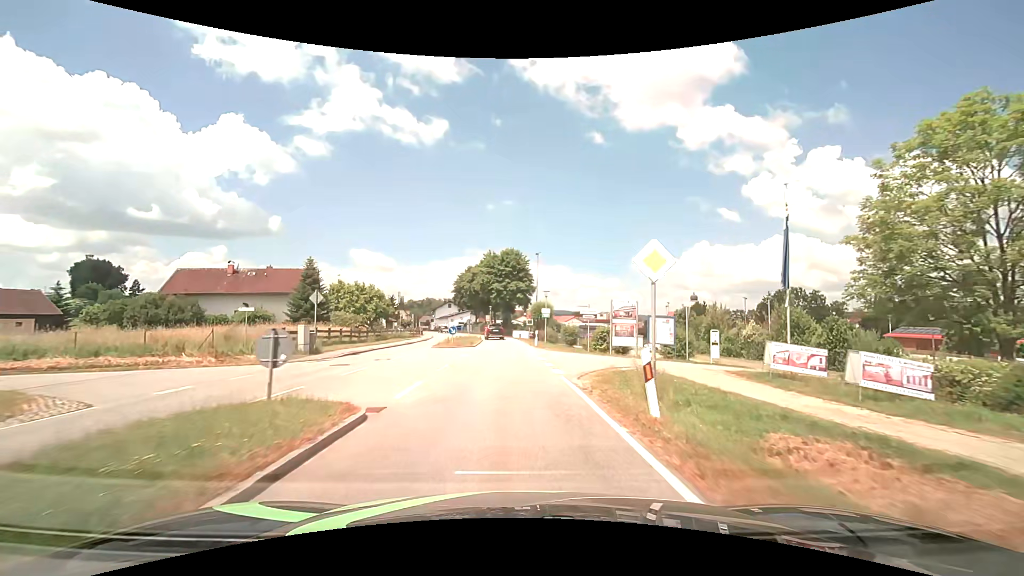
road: secondary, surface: asphalt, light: Day
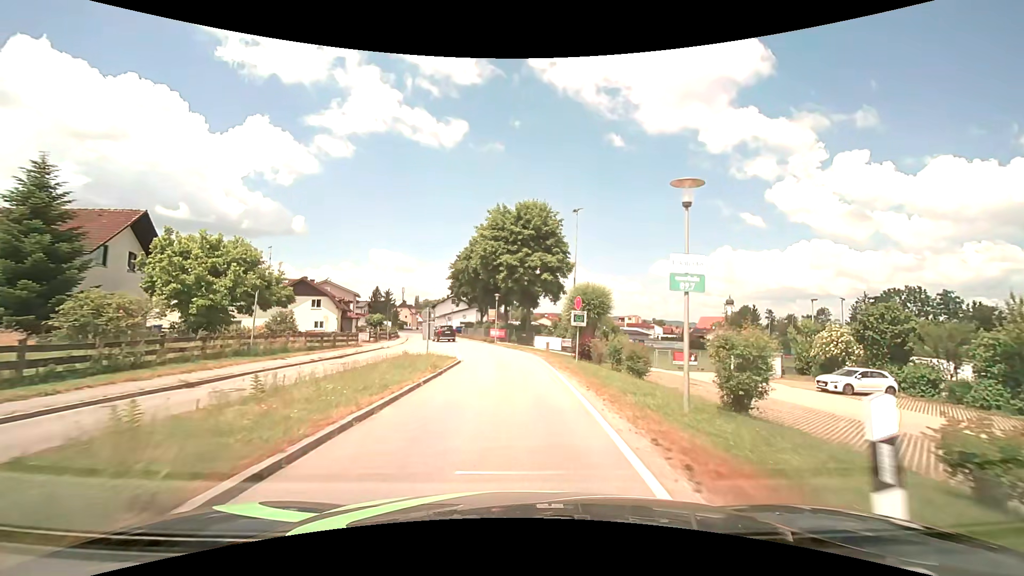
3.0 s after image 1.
(-0.5, +32.0) m; -3°
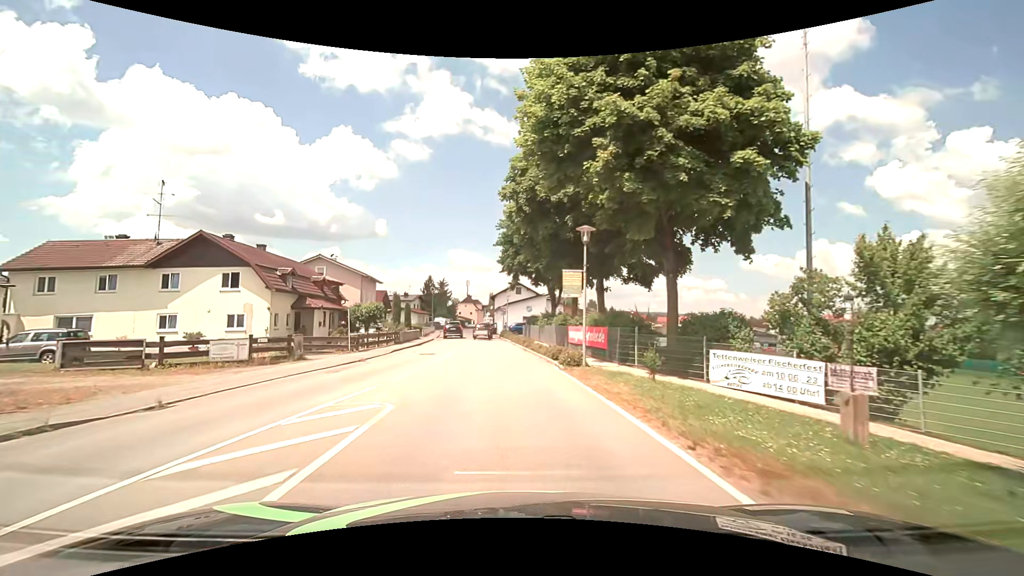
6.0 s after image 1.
(-1.2, +30.3) m; -8°
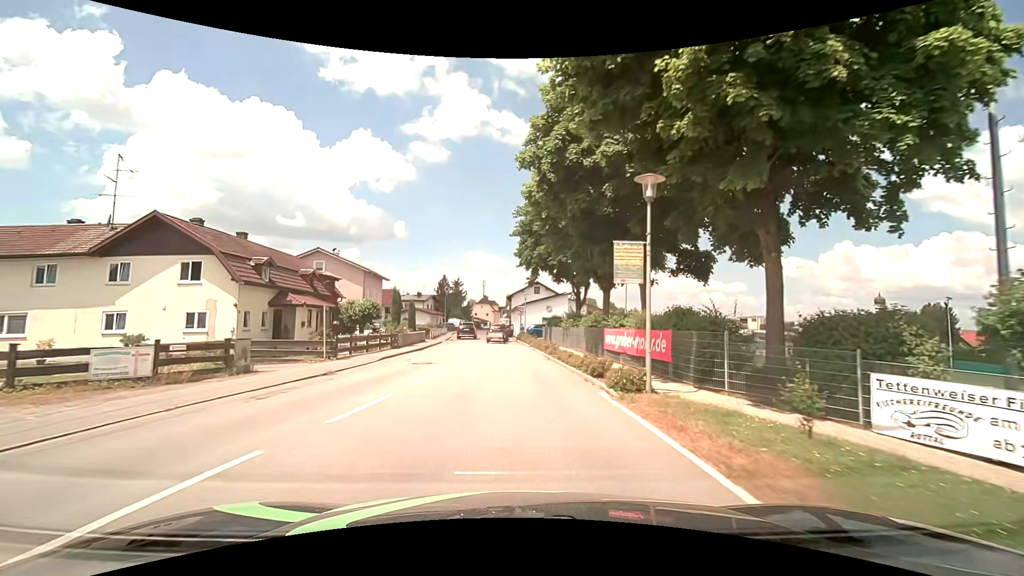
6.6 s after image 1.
(-0.1, +5.7) m; -2°
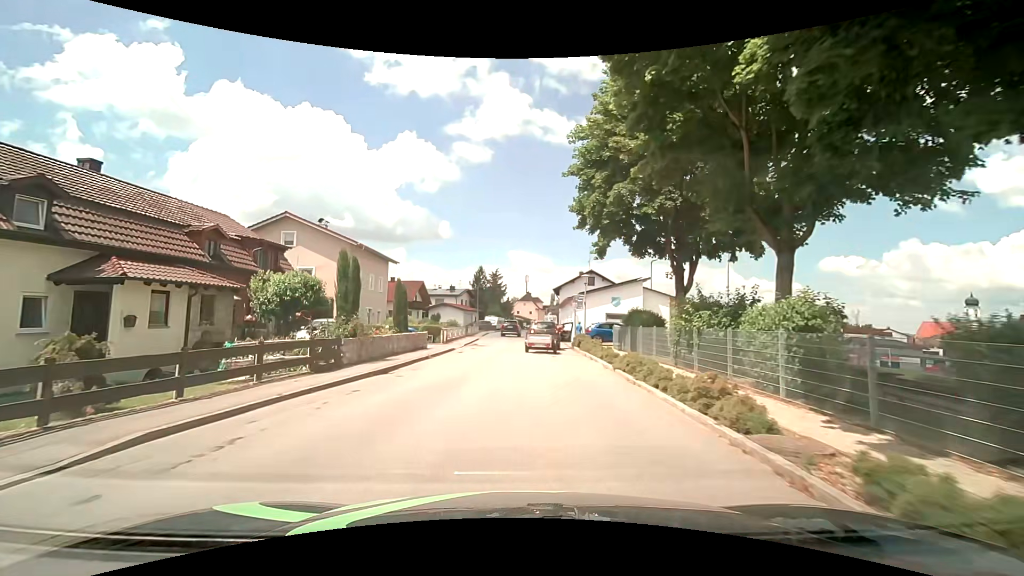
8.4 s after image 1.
(-0.5, +15.9) m; -5°
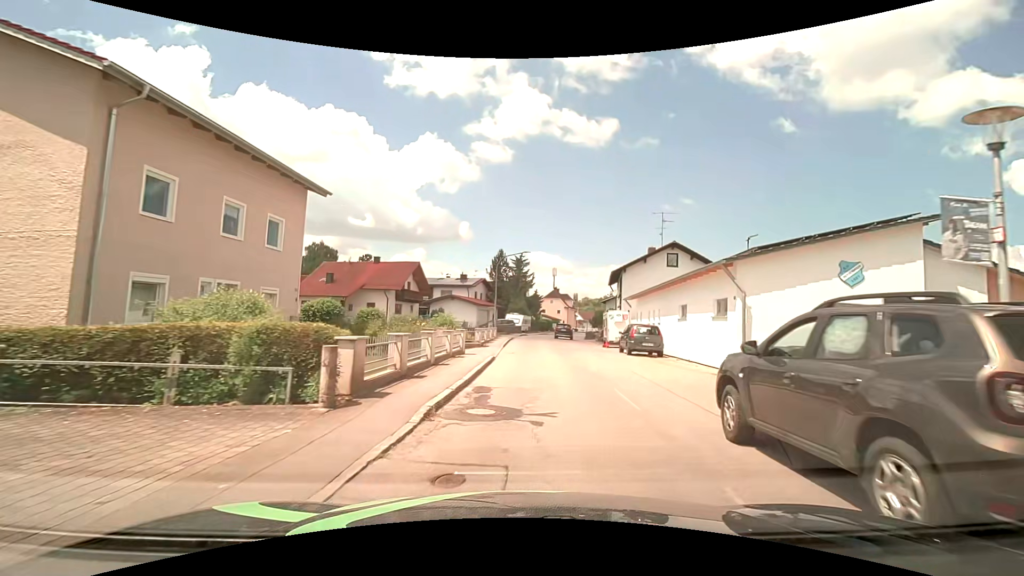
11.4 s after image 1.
(-1.7, +24.1) m; -2°
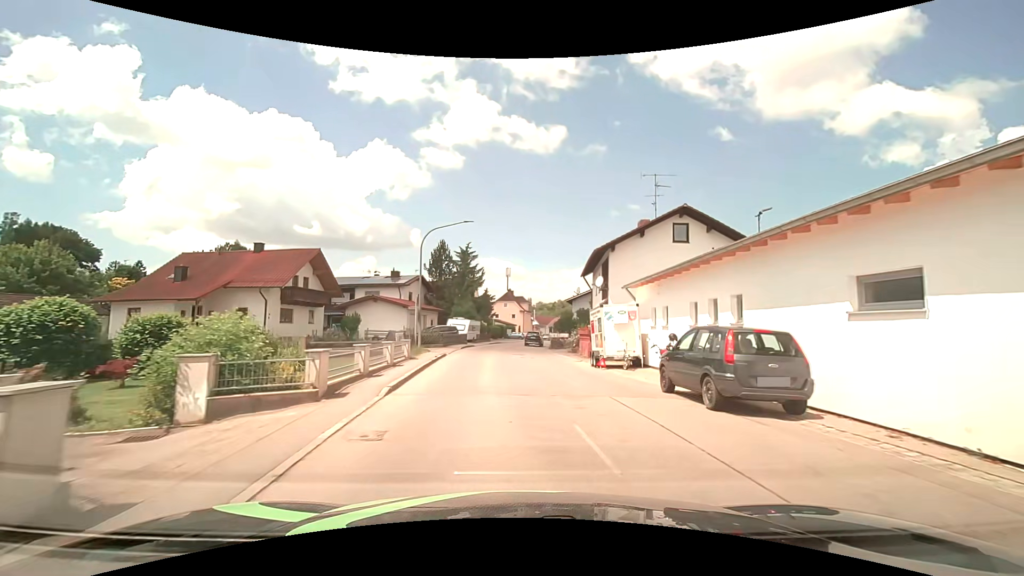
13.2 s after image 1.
(+0.8, +15.2) m; +6°
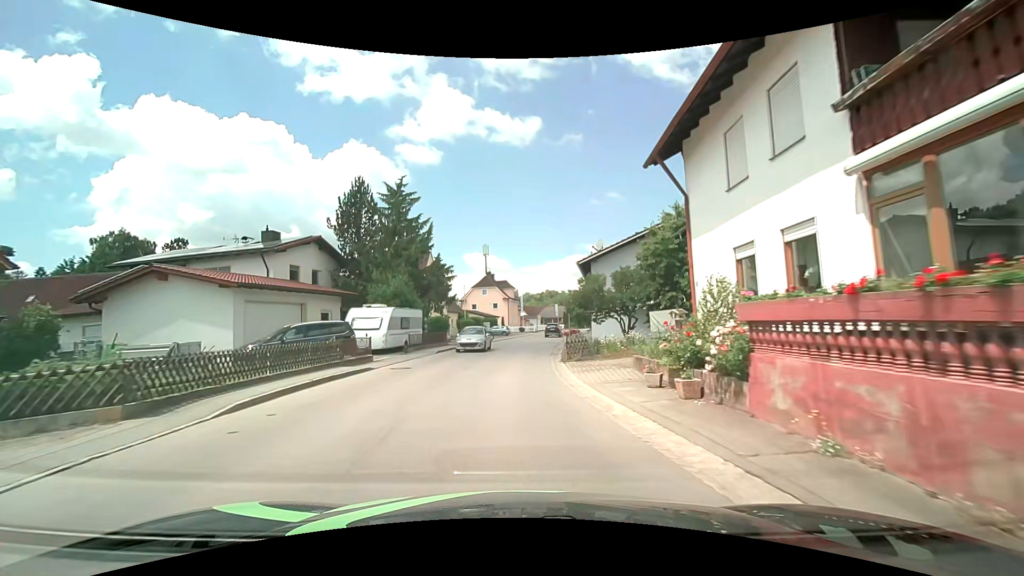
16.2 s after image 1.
(+0.5, +27.8) m; +1°
(0, +10) (0, +20) (0, +30) (+1, +40) (+2, +50) (+4, +60) (+5, +70) (+7, +80) (+8, +89) (+10, +99) m
